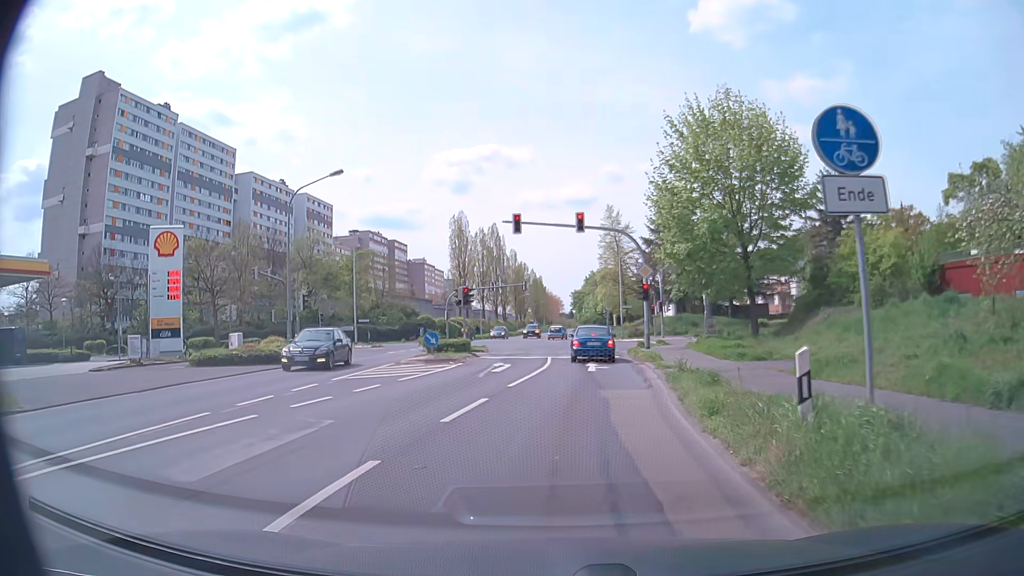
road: secondary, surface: asphalt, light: Day
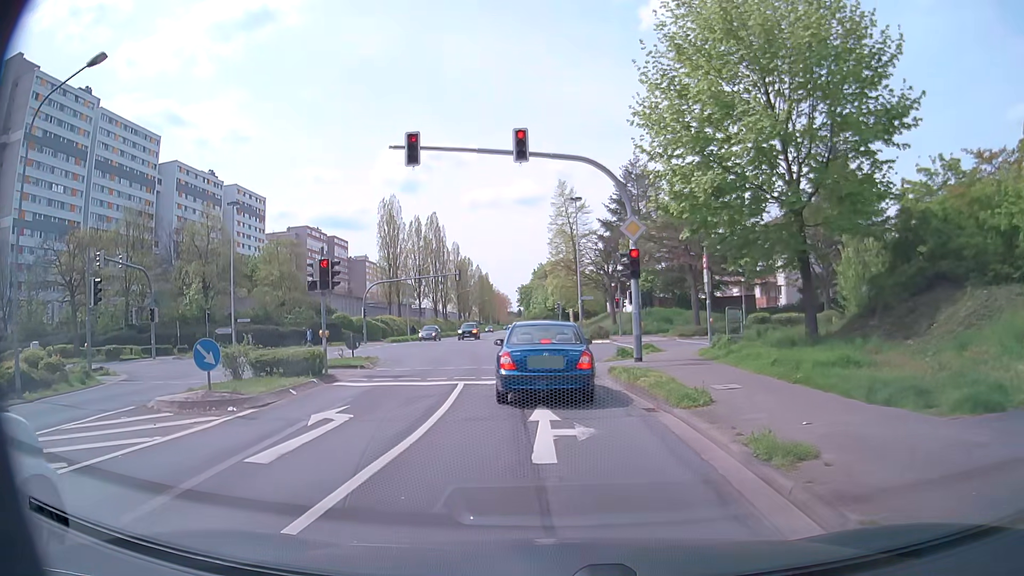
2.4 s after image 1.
(+0.5, +13.8) m; +5°
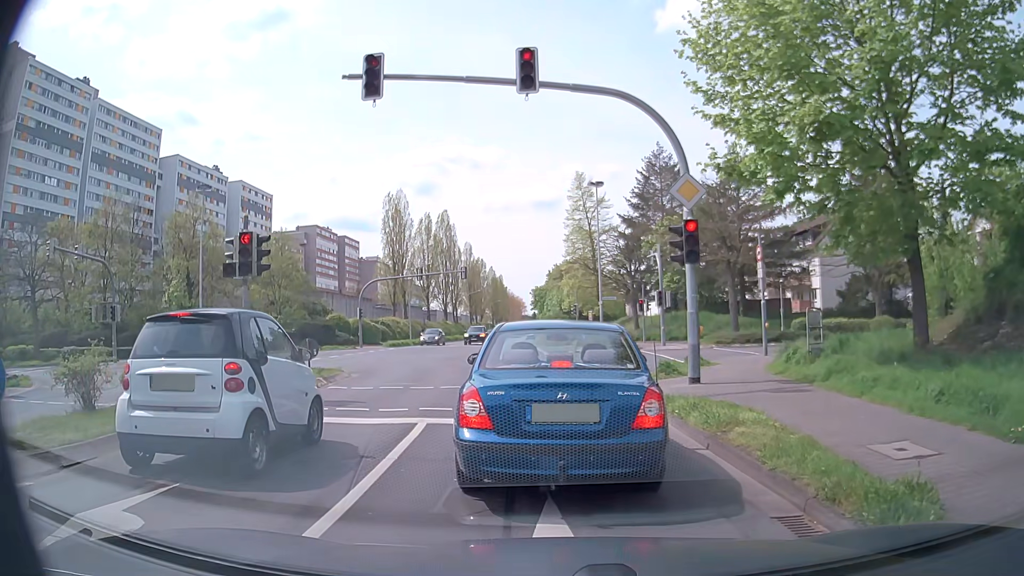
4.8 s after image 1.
(-0.1, +5.7) m; -1°
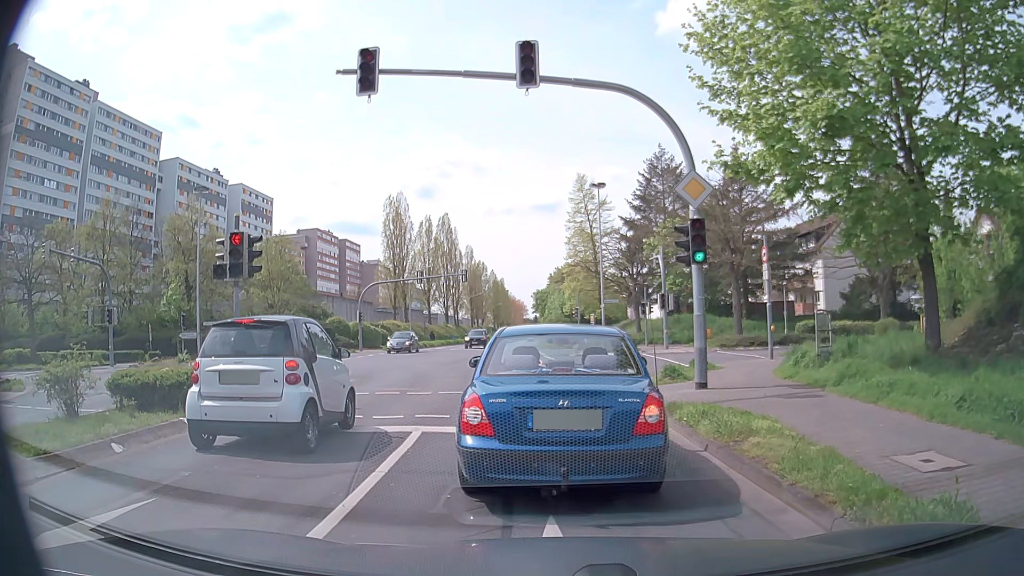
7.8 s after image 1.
(0.0, +0.5) m; 0°
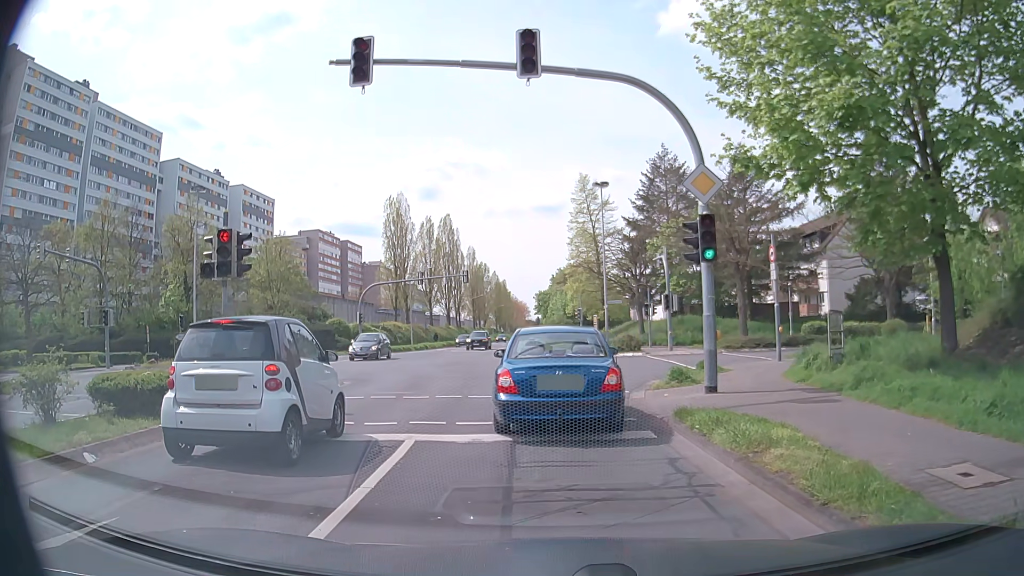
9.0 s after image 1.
(0.0, +0.7) m; 0°
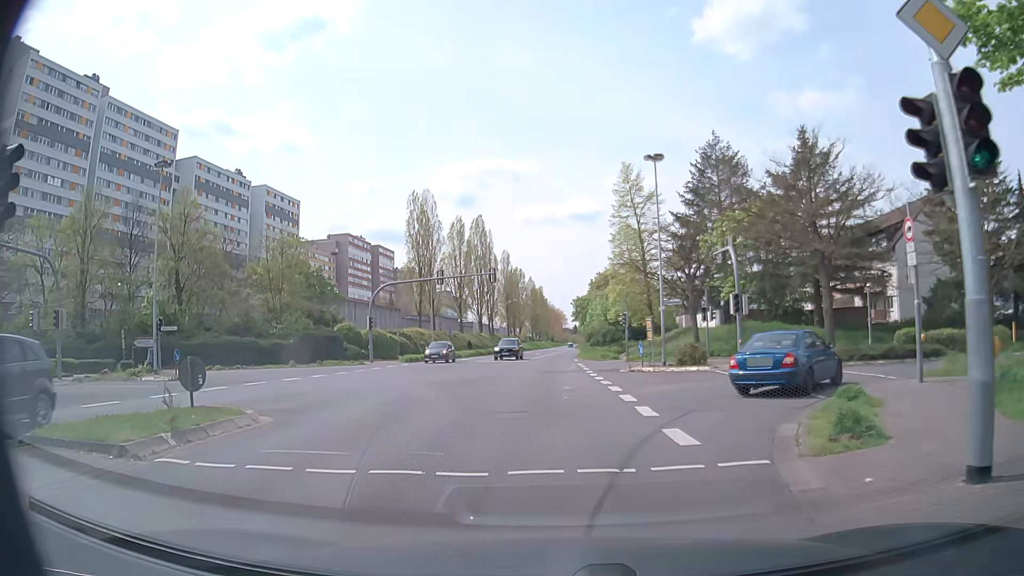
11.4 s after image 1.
(-0.3, +8.2) m; -5°
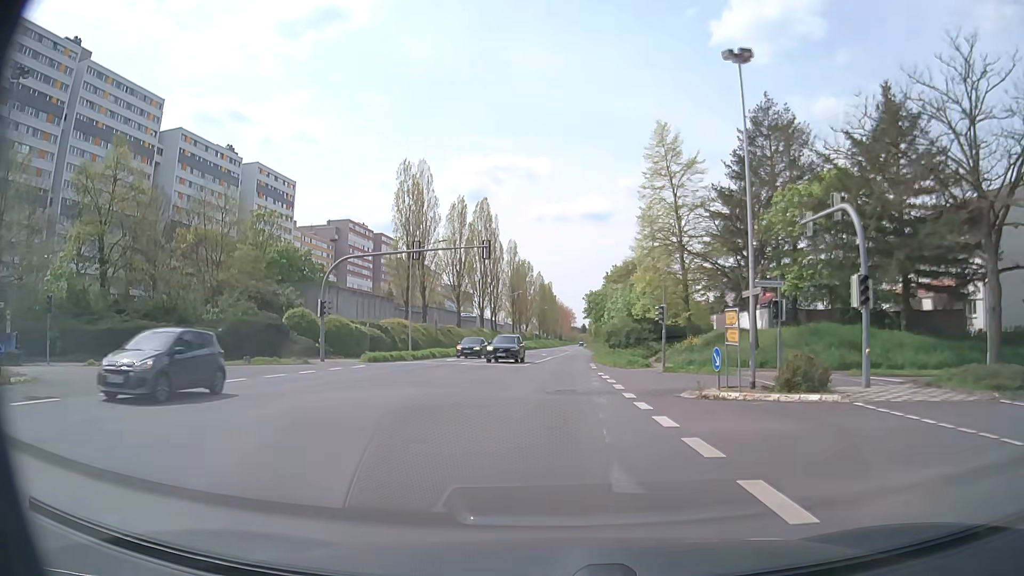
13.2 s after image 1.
(0.0, +12.8) m; +1°
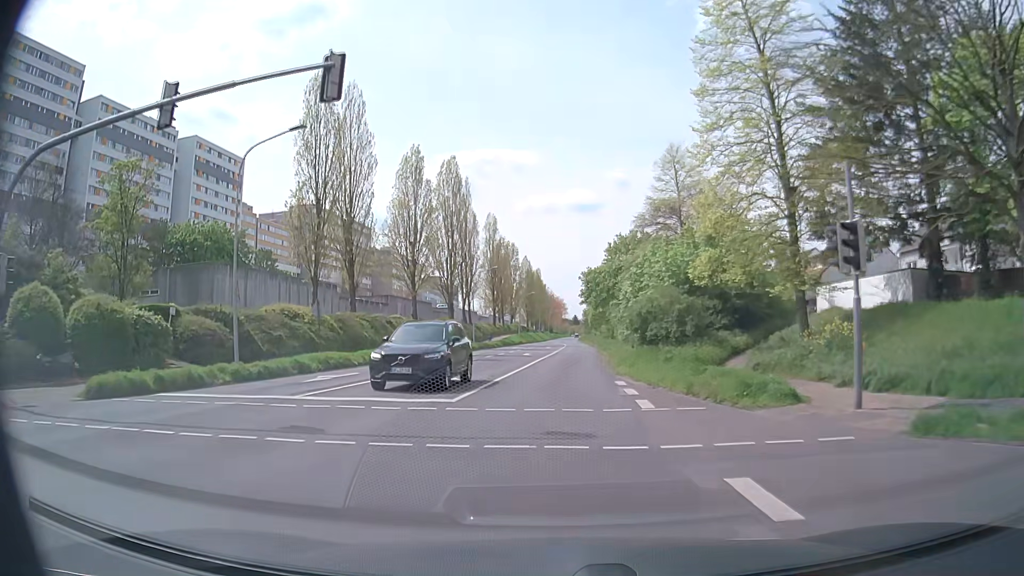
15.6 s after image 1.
(+0.1, +24.5) m; 0°
(0, +10) (0, +20) (+1, +30) (+1, +40) (+2, +50) (+2, +60) (+3, +70) (+3, +80) (+3, +90) (+3, +100) m
